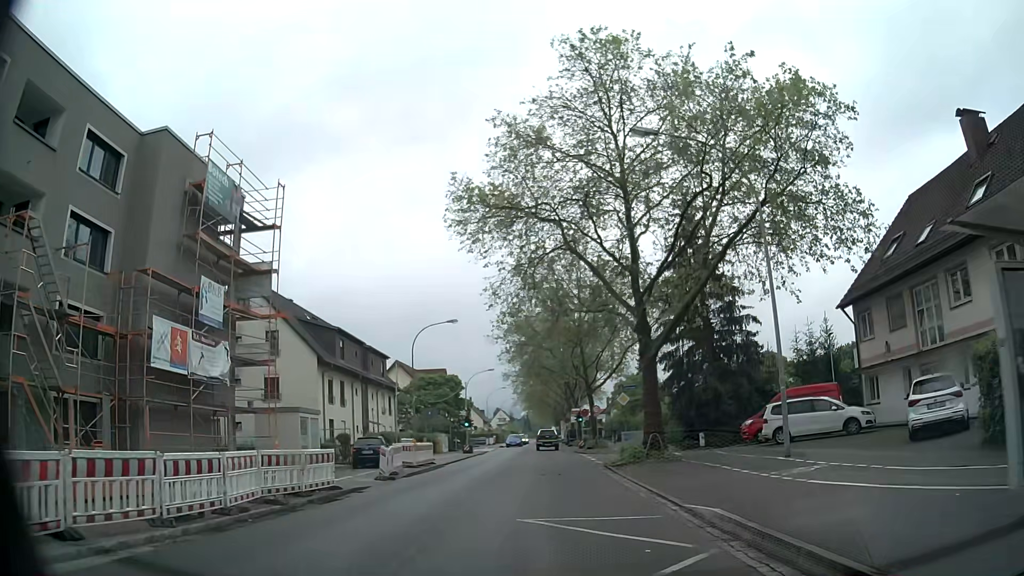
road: secondary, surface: asphalt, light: Day
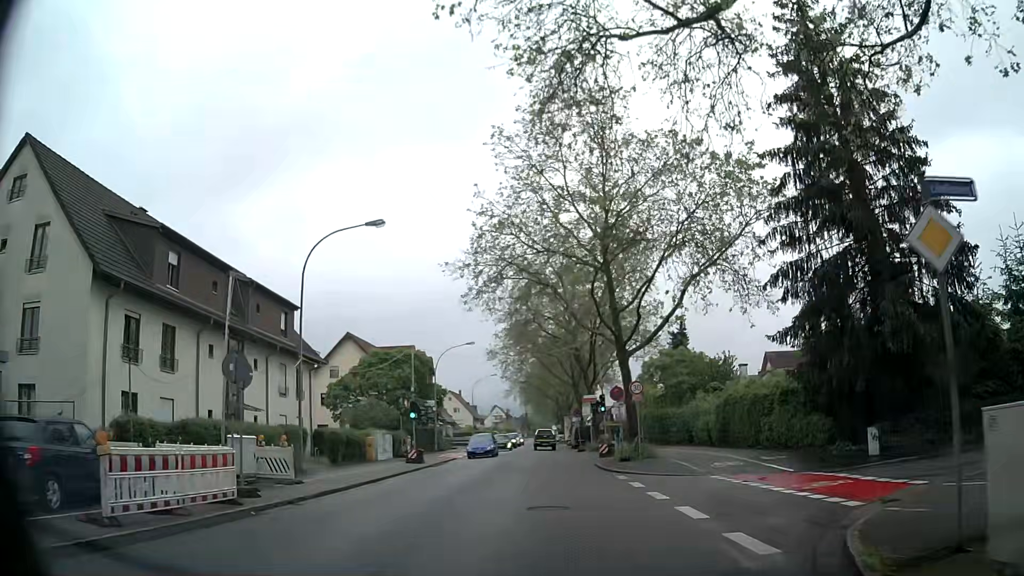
(-0.2, +23.0) m; 0°
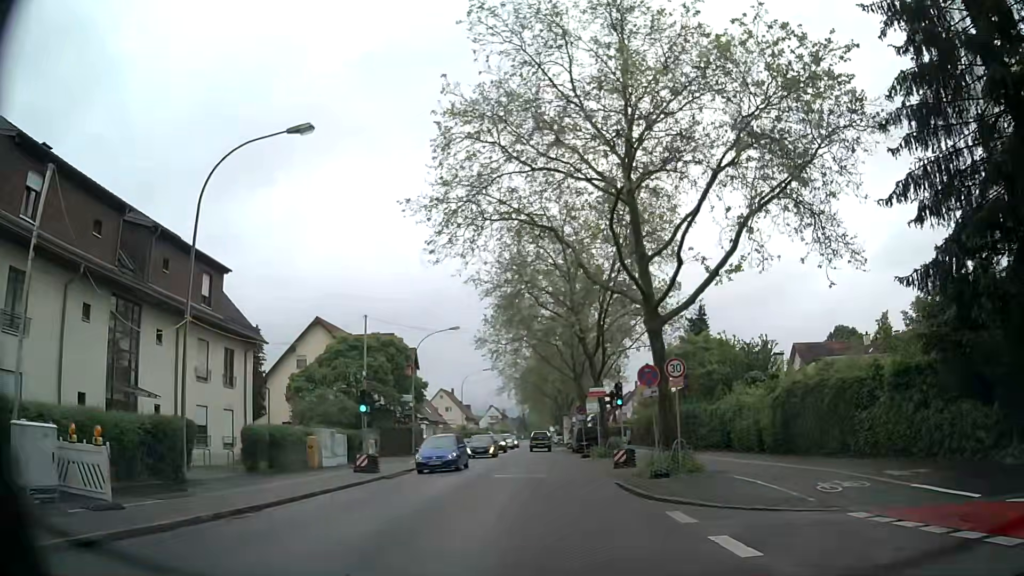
(-0.1, +9.0) m; -1°
(0, +10) (0, +20) (0, +30) (0, +40) (0, +50) (0, +60) (0, +70) (-1, +80) (-1, +90) (-1, +100) m
